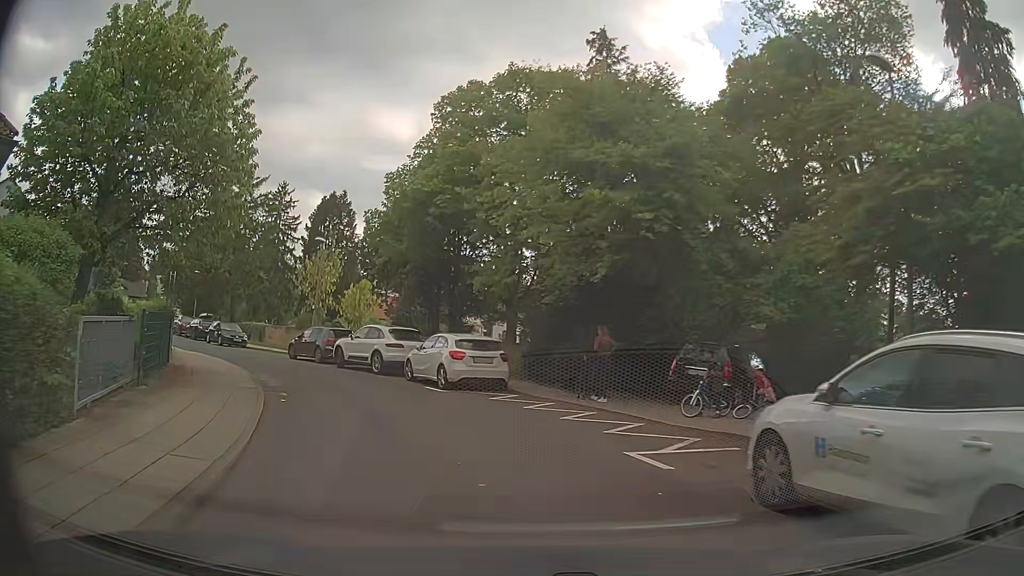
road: residential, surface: asphalt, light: Day
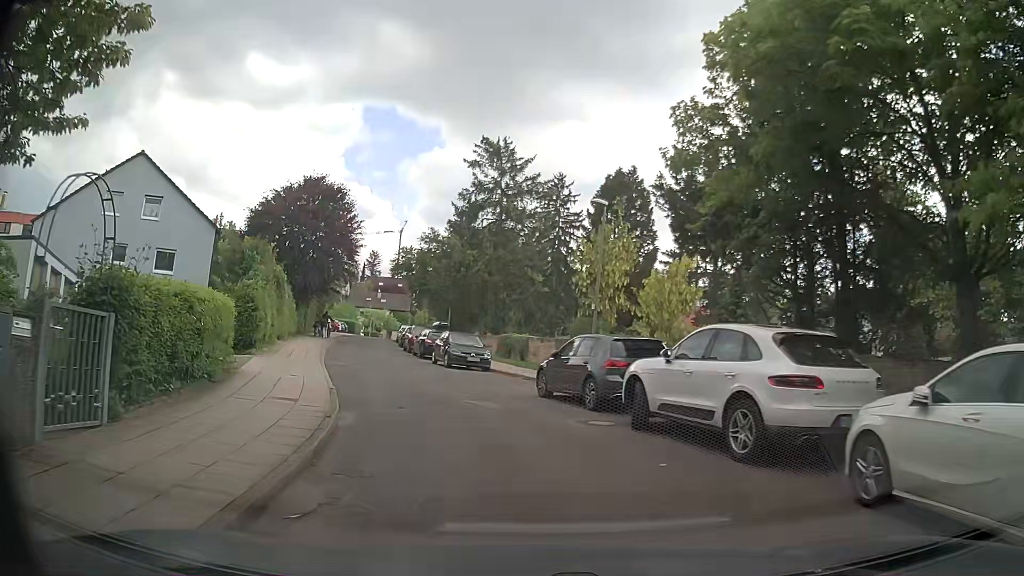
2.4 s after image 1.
(-3.0, +13.8) m; -26°
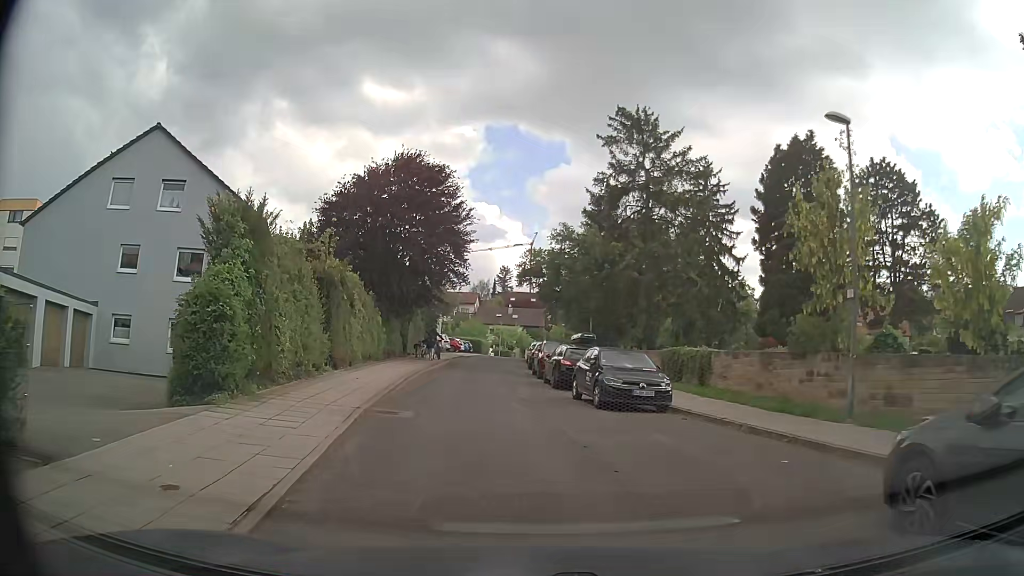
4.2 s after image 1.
(-1.0, +10.7) m; -10°
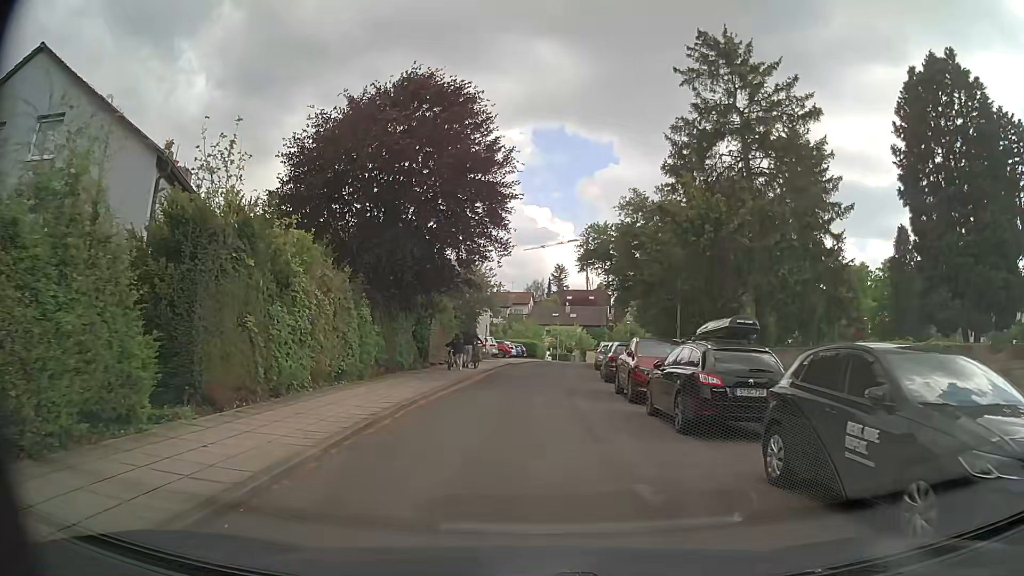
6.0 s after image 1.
(-0.6, +11.6) m; -6°
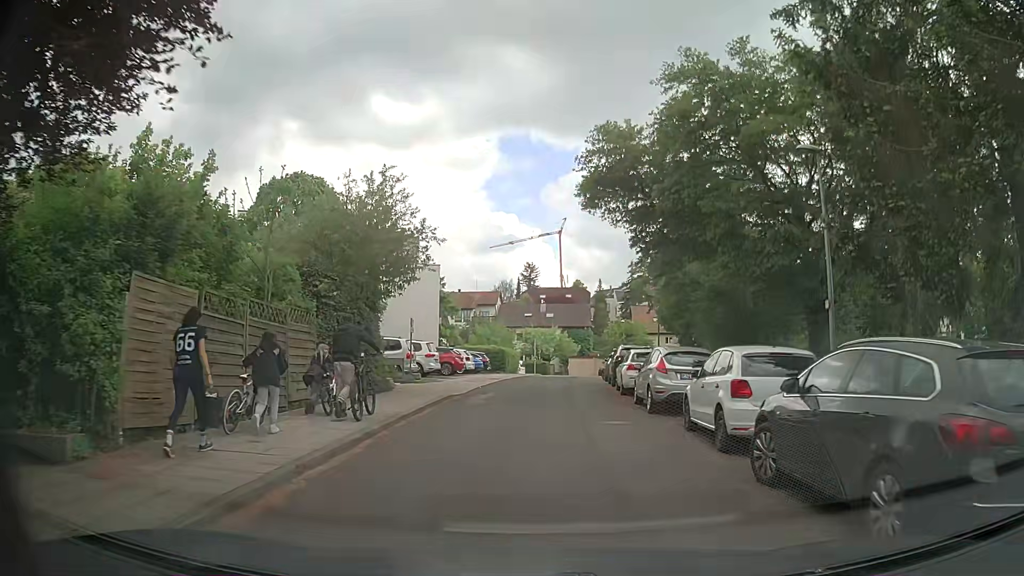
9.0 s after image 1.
(+0.4, +20.9) m; +3°
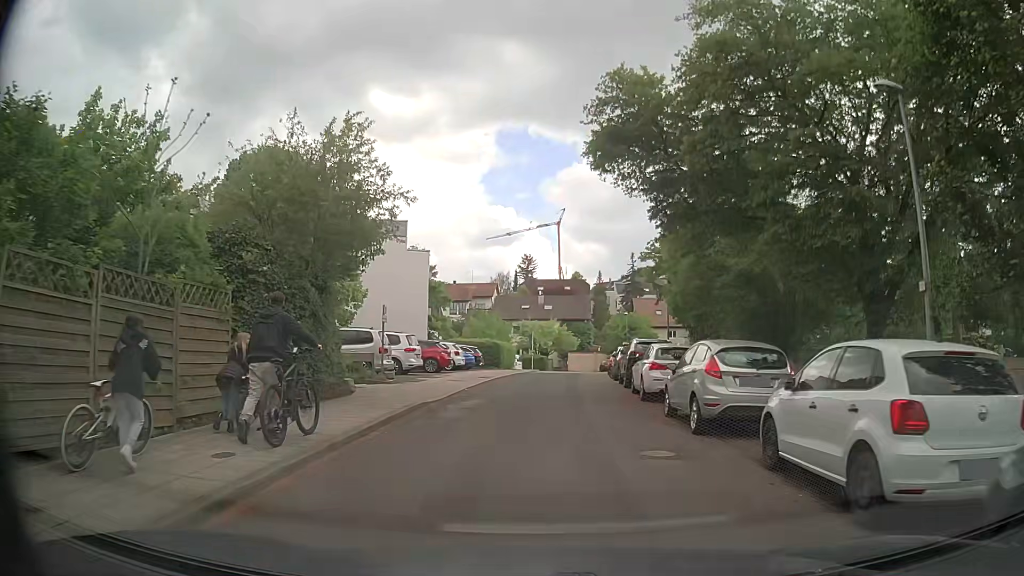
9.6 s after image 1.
(0.0, +4.3) m; +2°
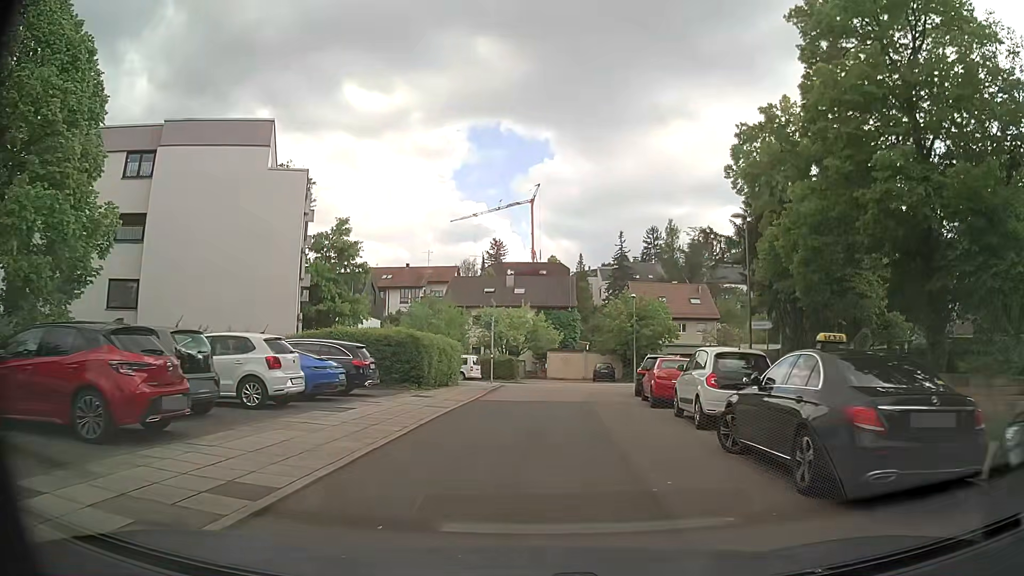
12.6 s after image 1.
(-0.2, +22.0) m; +1°
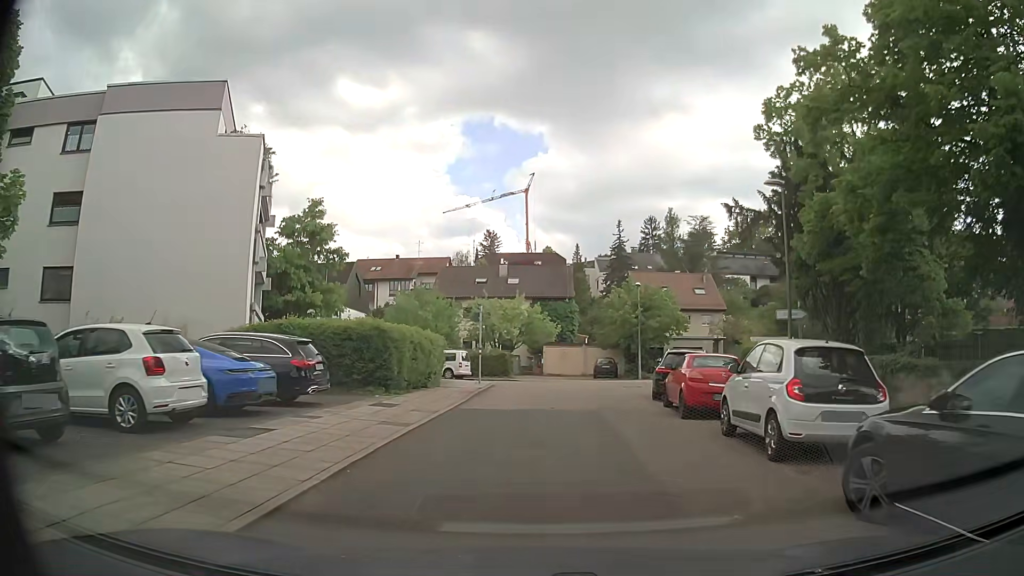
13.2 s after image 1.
(0.0, +4.2) m; 0°
